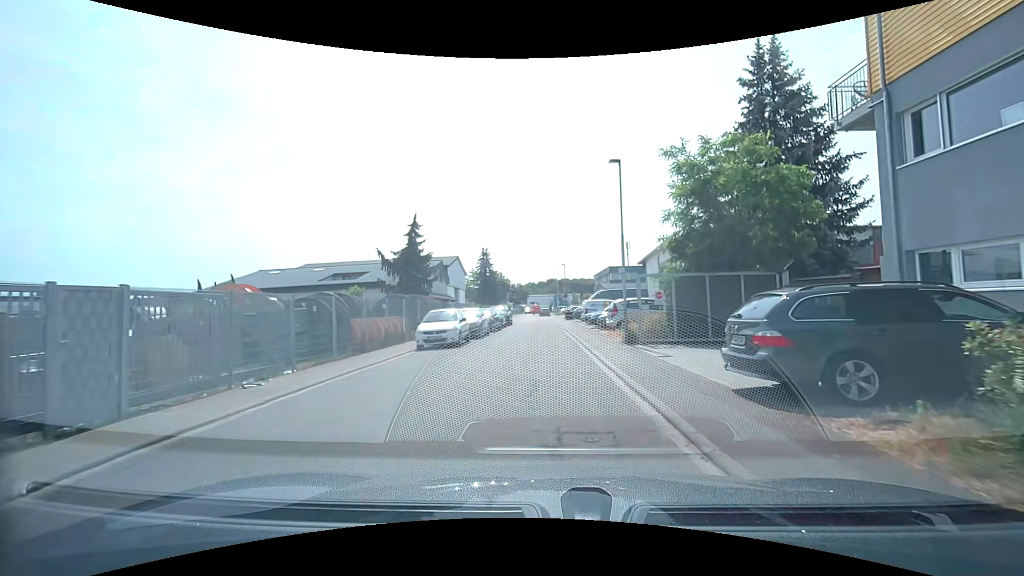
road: residential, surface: asphalt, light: Day
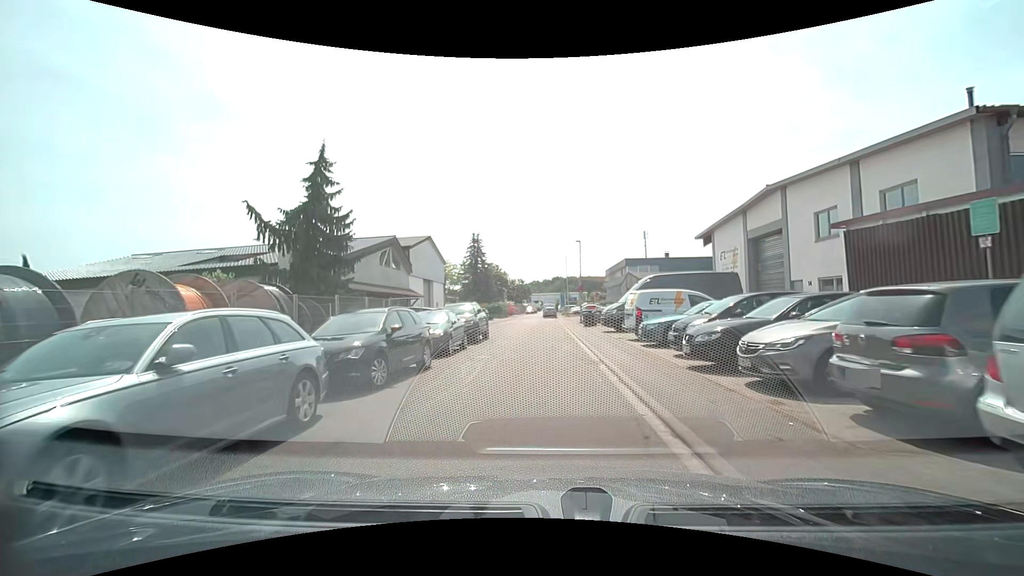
(+0.4, +20.1) m; +1°
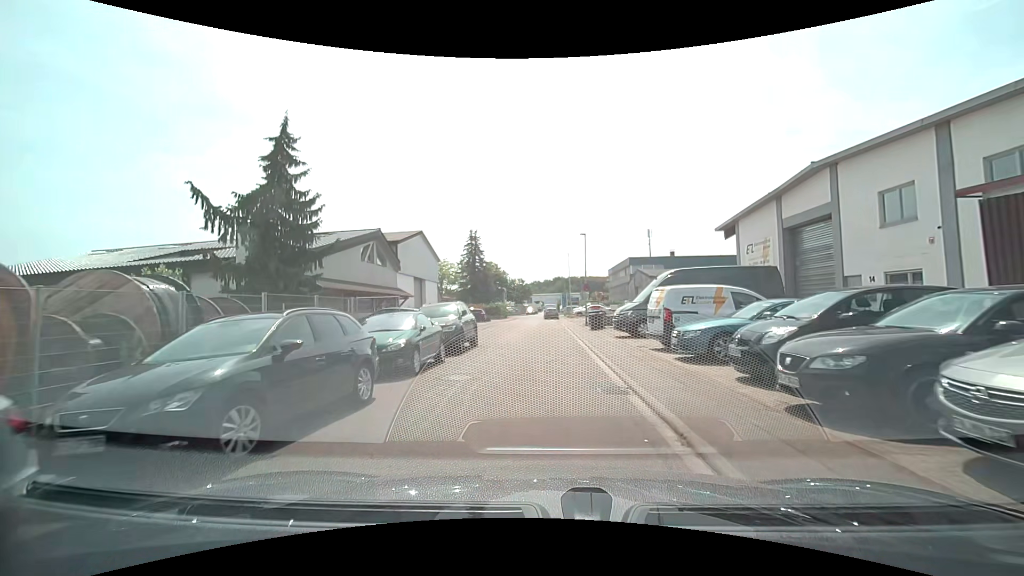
(0.0, +4.0) m; 0°
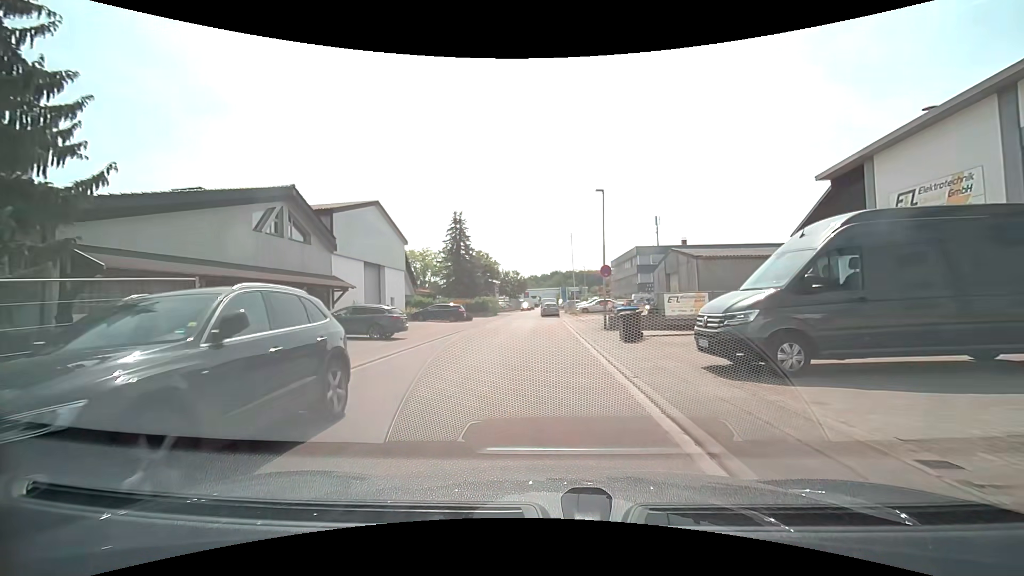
(0.0, +12.1) m; 0°
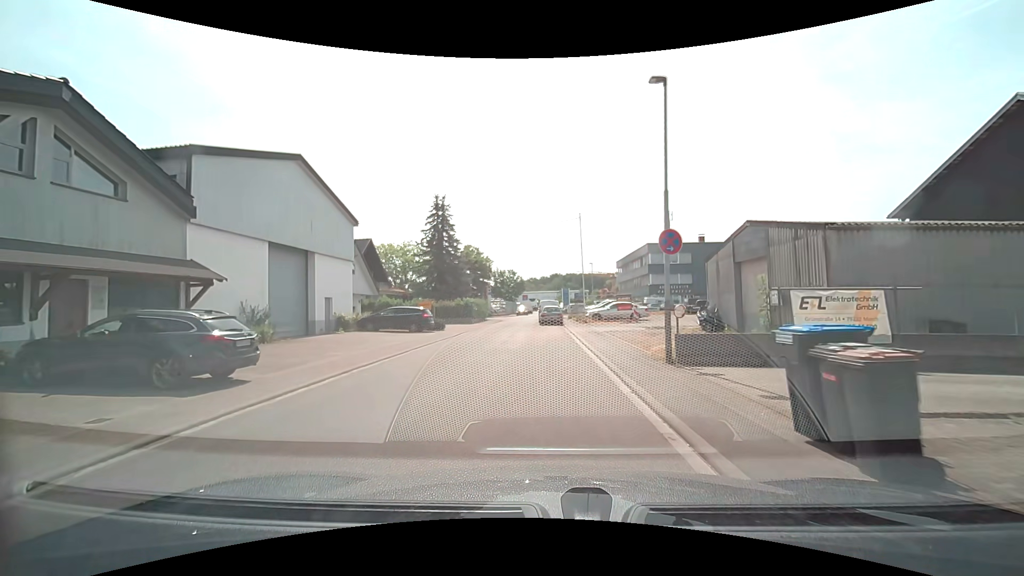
(0.0, +11.8) m; 0°
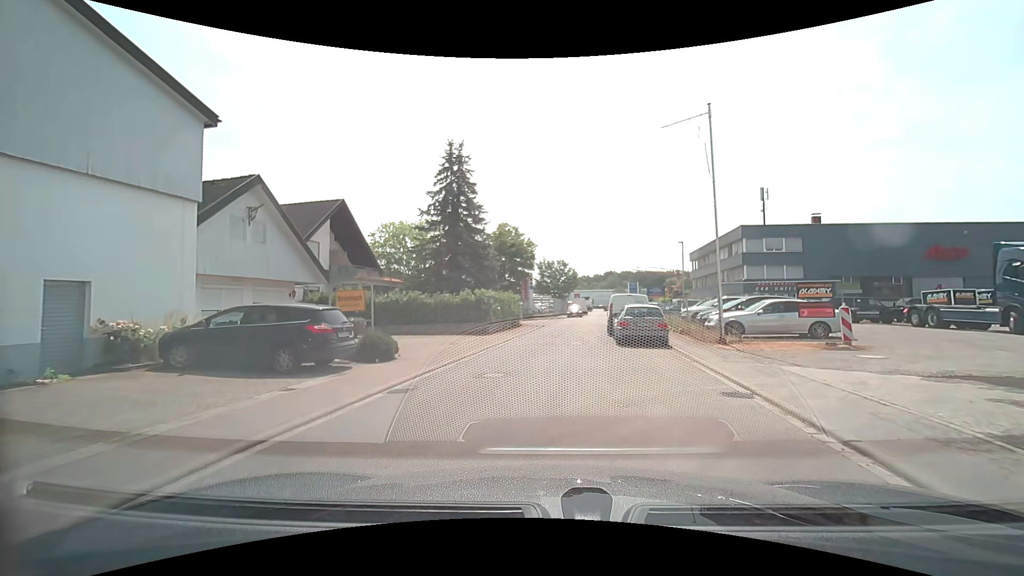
(-0.7, +18.8) m; -5°
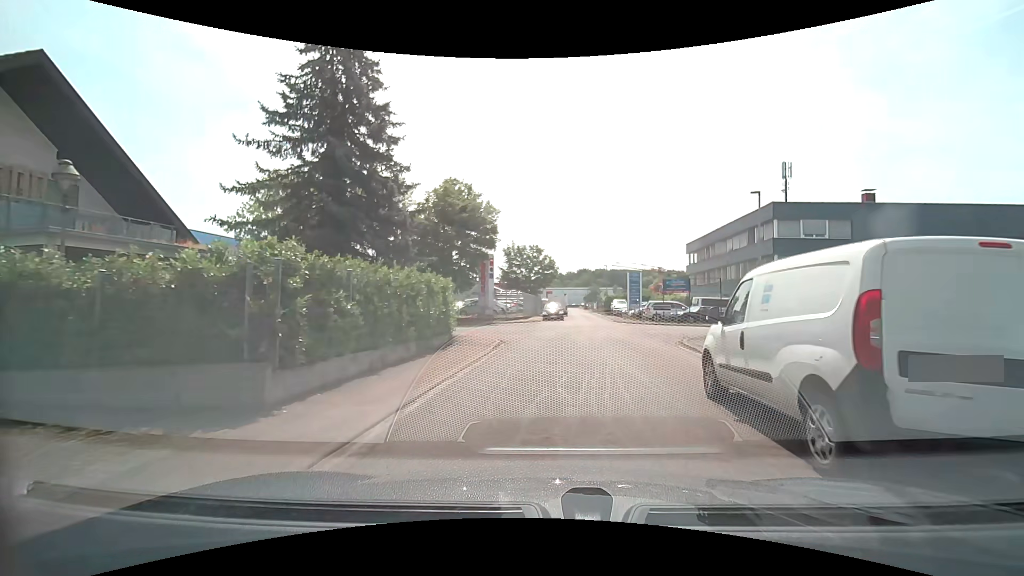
(+0.1, +18.4) m; +2°
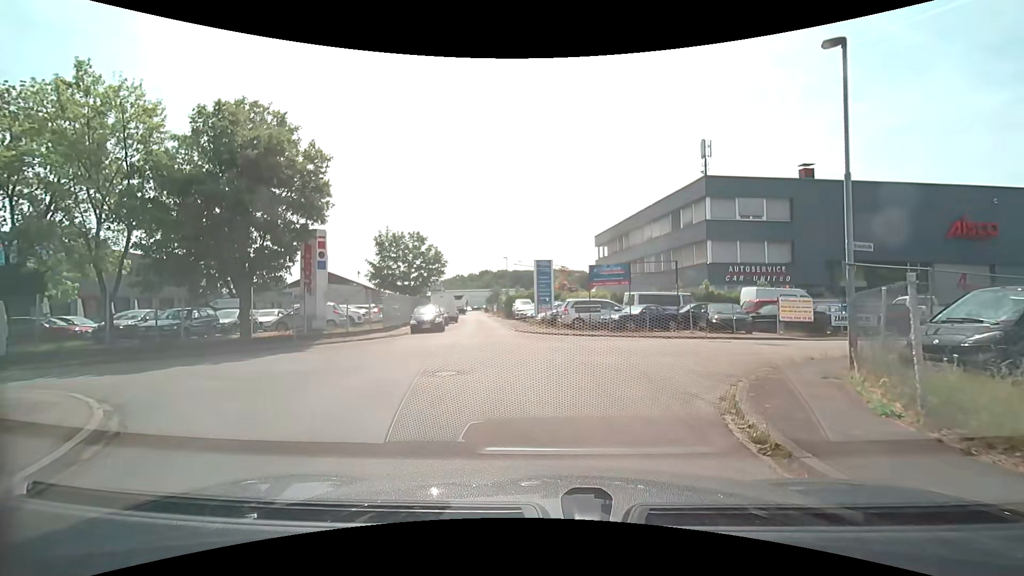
(+1.6, +13.8) m; +12°
(0, +10) (-1, +20) (-3, +30) (-5, +40) (-6, +50) (-7, +59) (-9, +69) (-10, +79) (-12, +89) (-13, +99) m
